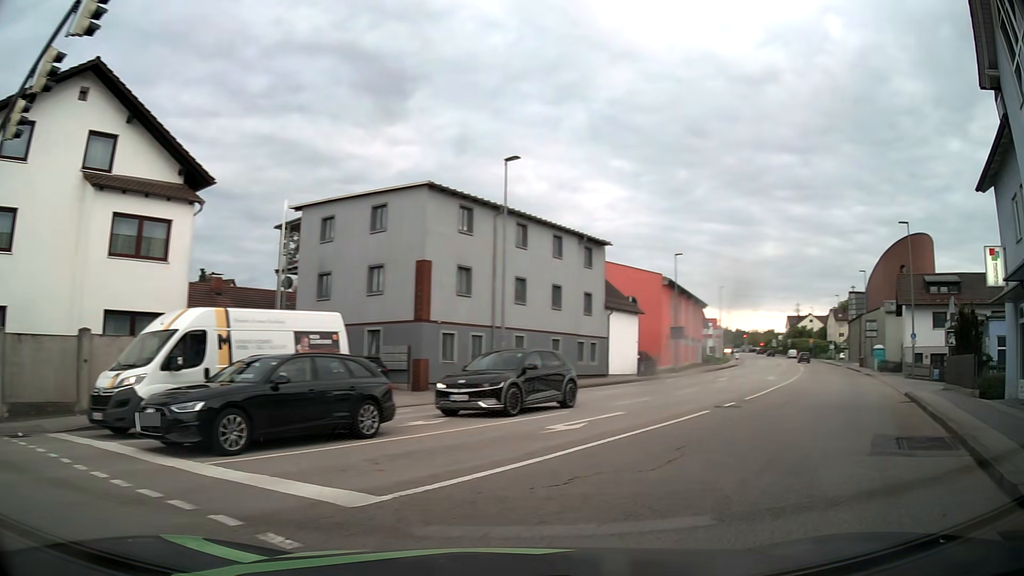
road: tertiary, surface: asphalt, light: Day
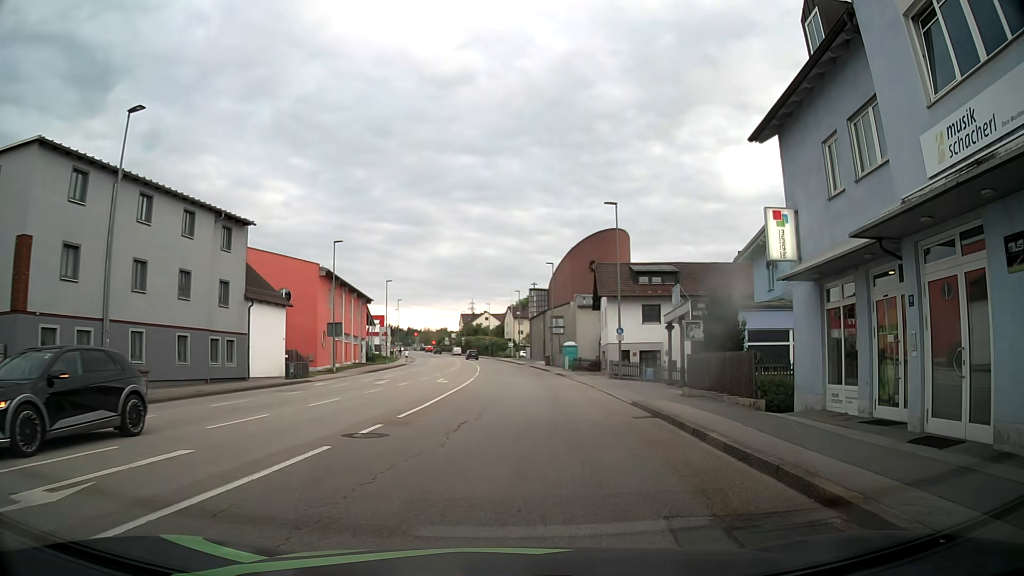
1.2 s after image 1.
(+2.0, +6.3) m; +31°
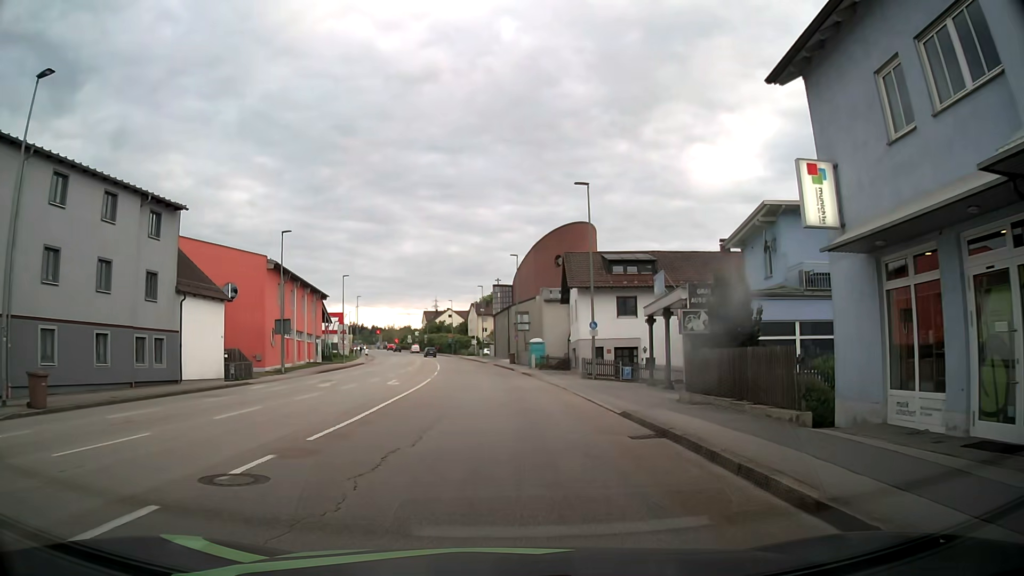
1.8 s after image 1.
(+0.1, +4.2) m; +3°
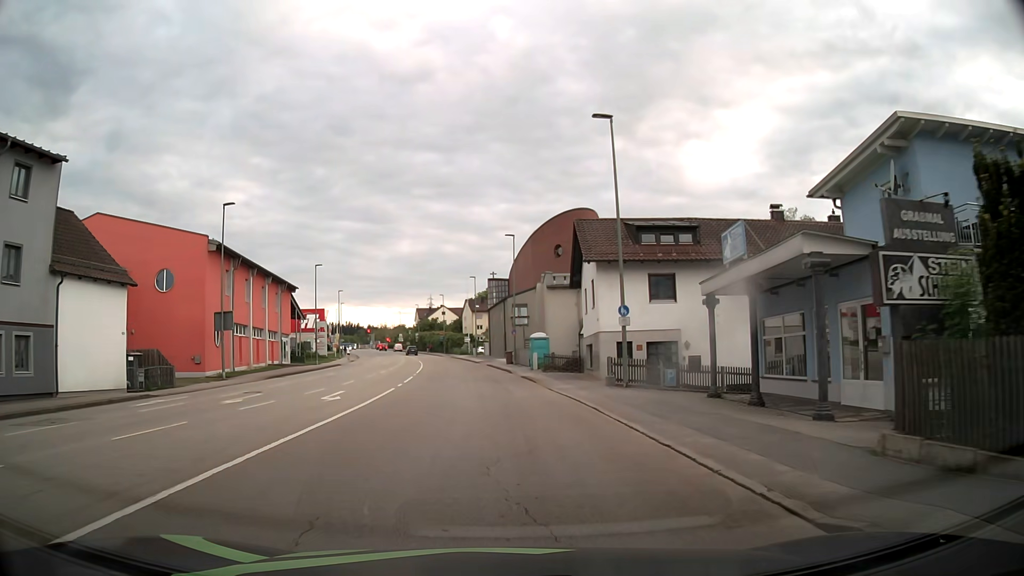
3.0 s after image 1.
(+0.2, +10.3) m; +1°
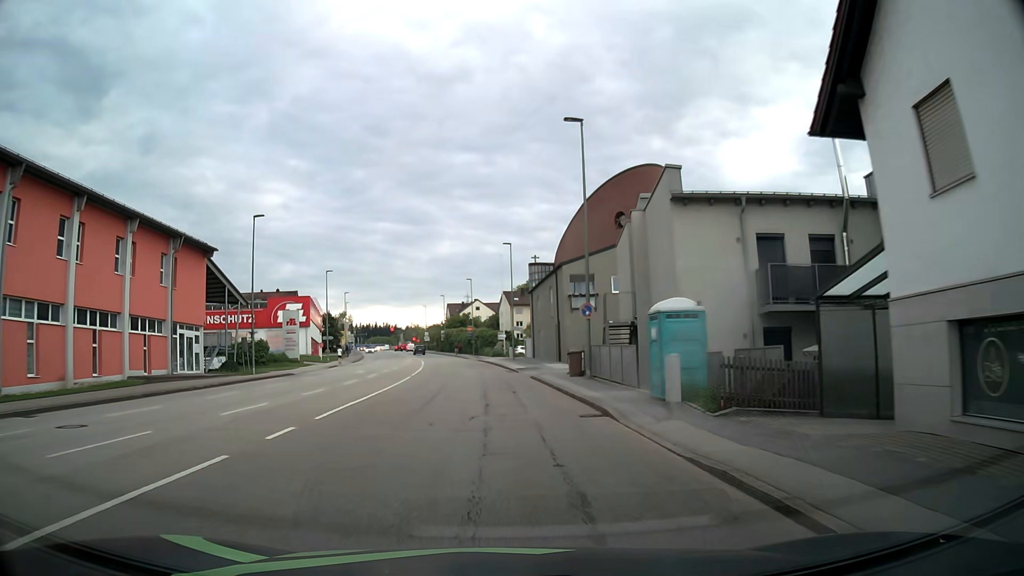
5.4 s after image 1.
(-0.8, +27.9) m; -3°
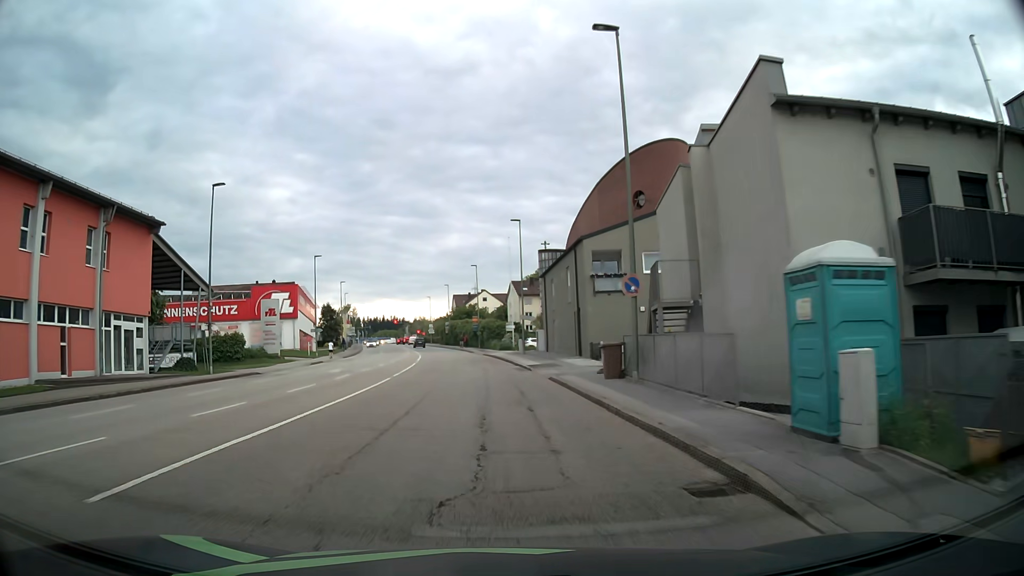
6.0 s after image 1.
(0.0, +7.8) m; 0°
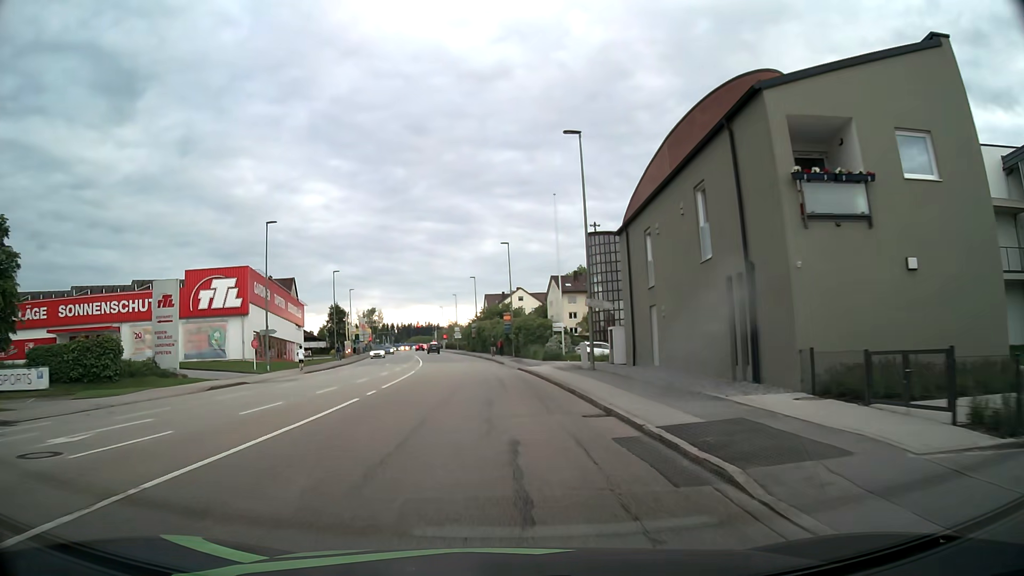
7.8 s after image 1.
(-0.7, +23.1) m; -3°
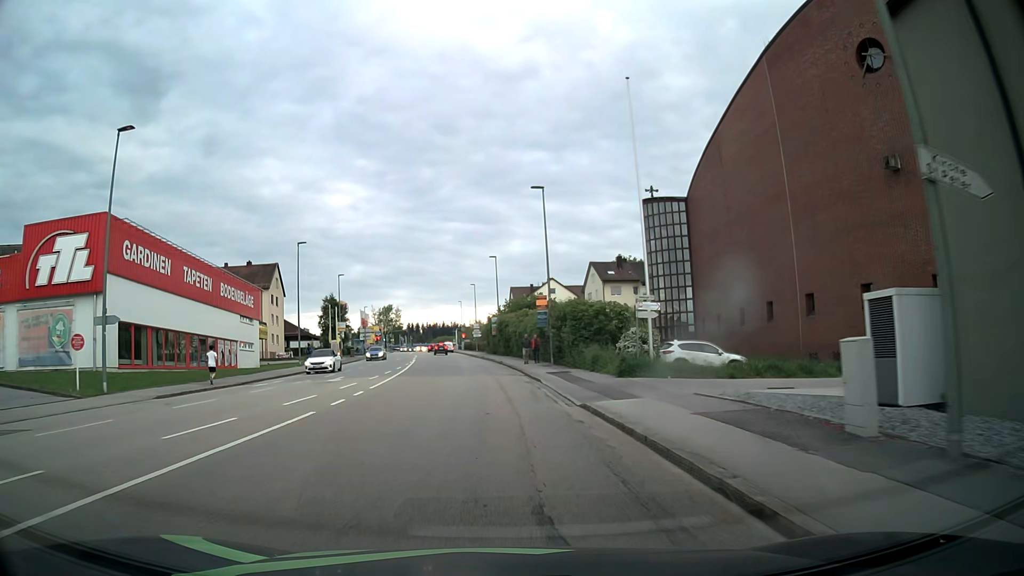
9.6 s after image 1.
(-0.4, +22.3) m; -2°
(0, +10) (-1, +20) (-1, +30) (-2, +40) (-3, +50) (-4, +60) (-5, +70) (-6, +80) (-7, +90) (-8, +100) m
